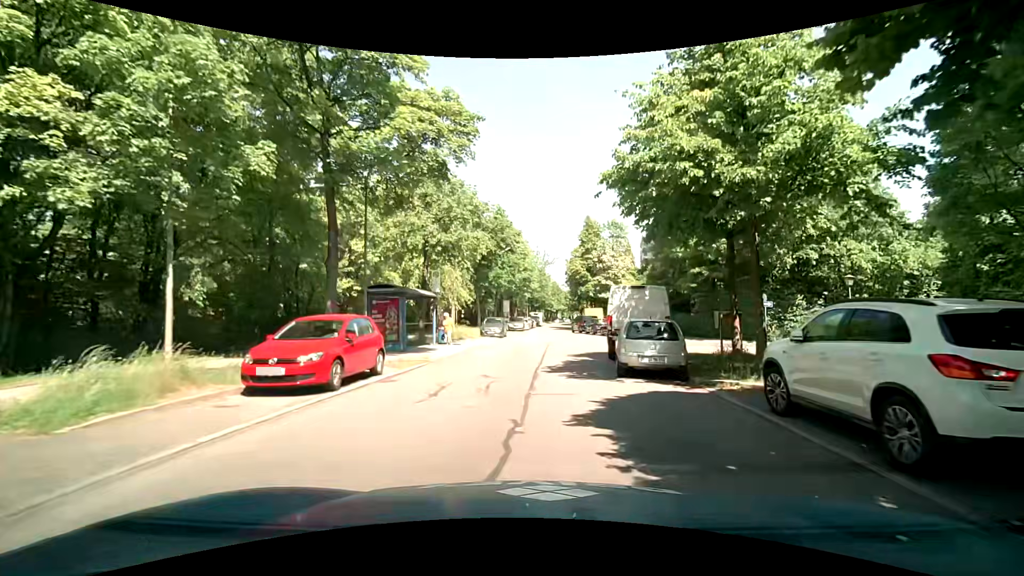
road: residential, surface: asphalt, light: Day
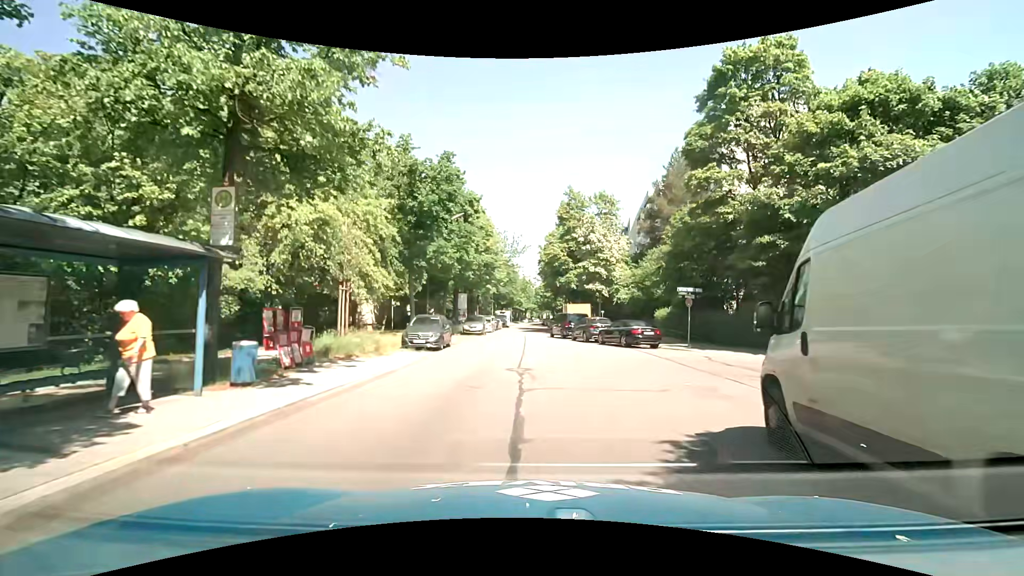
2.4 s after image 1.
(+0.4, +15.5) m; +5°
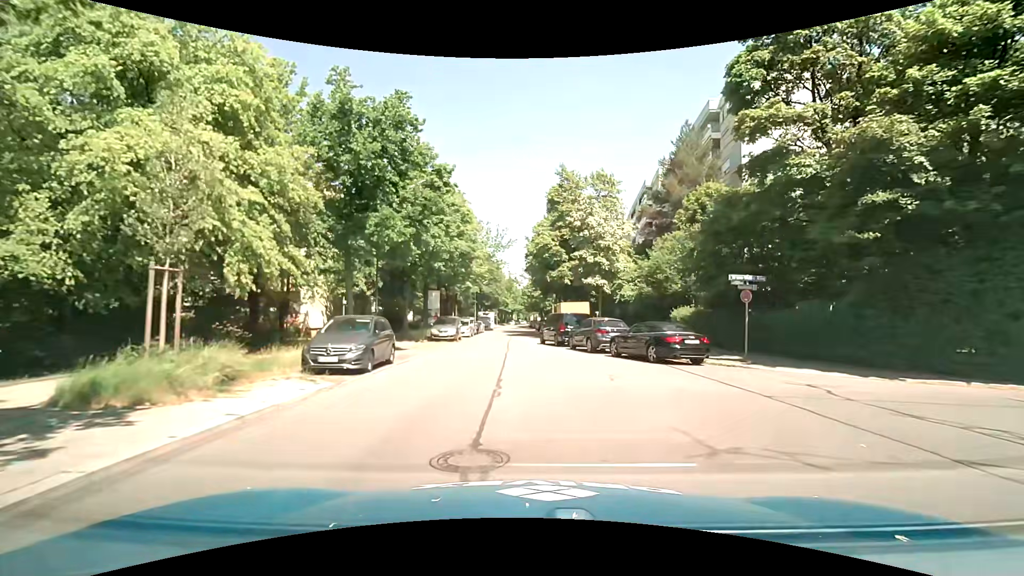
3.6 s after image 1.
(0.0, +8.5) m; +2°
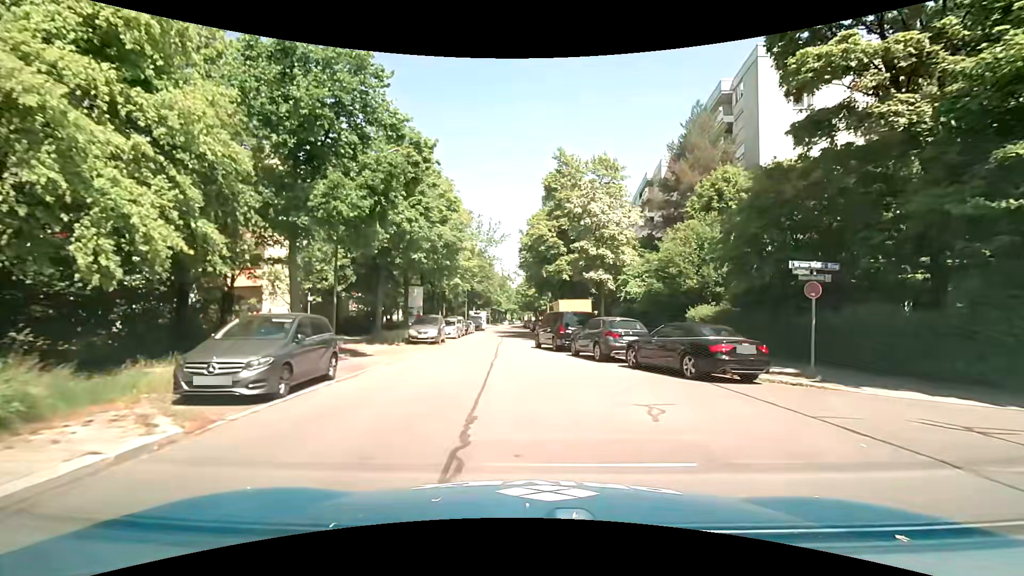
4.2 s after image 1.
(-0.1, +4.5) m; 0°
(0, +10) (-1, +20) (-1, +30) (-2, +40) (-2, +50) (-2, +60) (-2, +70) (-3, +80) (-3, +90) (-4, +100) m
